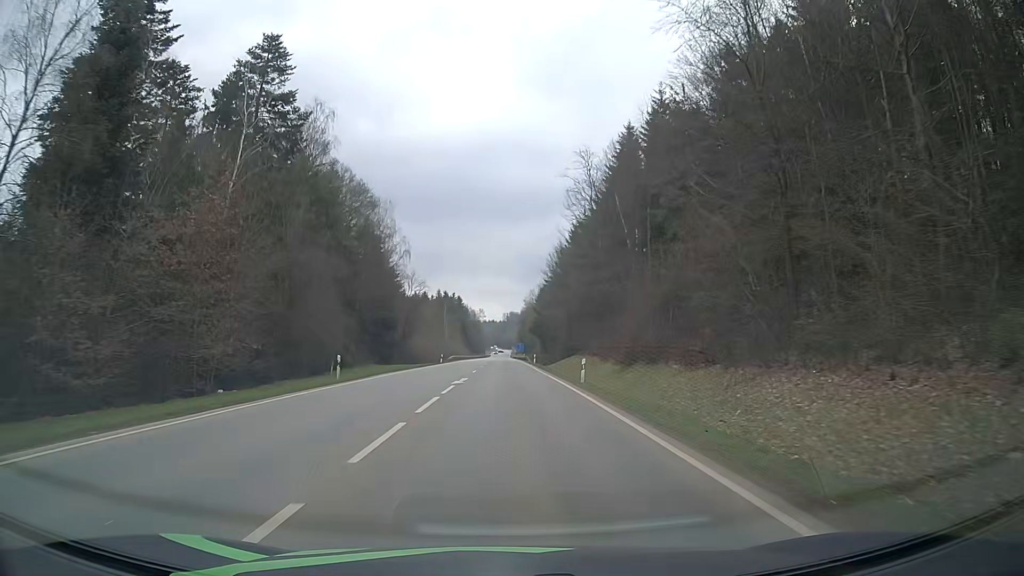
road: secondary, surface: asphalt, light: Day
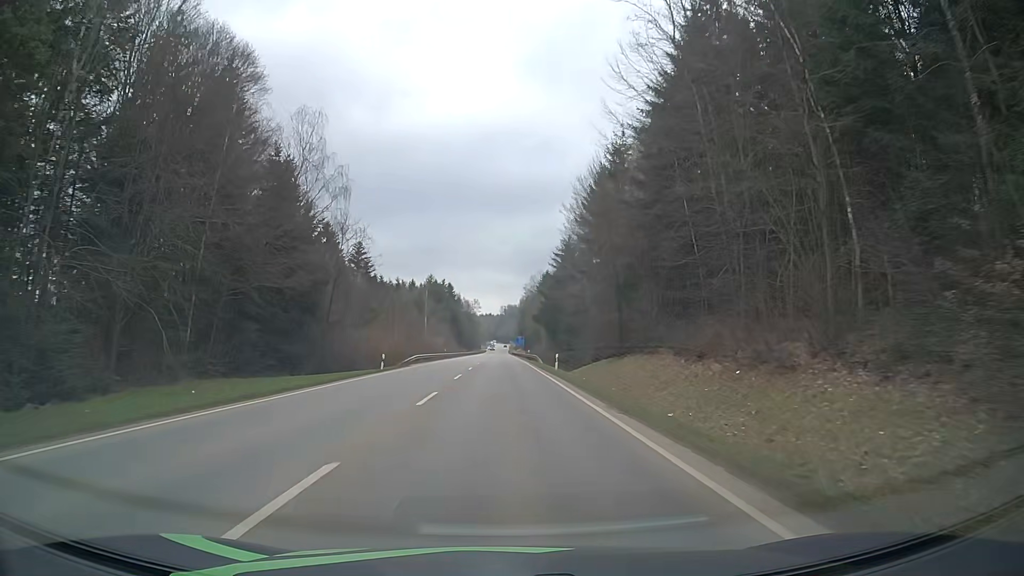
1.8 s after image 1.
(+0.3, +34.8) m; +1°
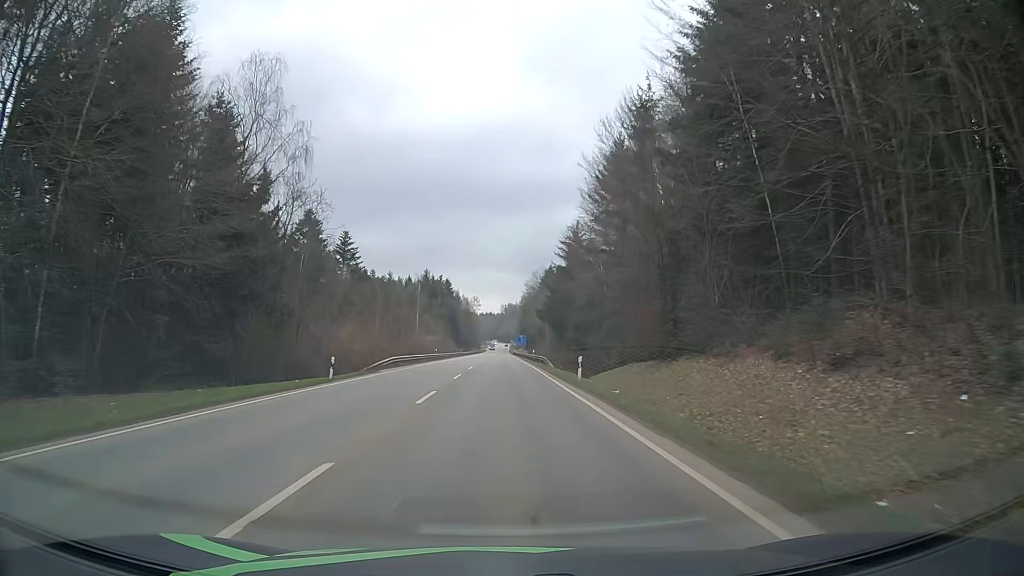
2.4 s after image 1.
(-0.1, +12.0) m; -1°
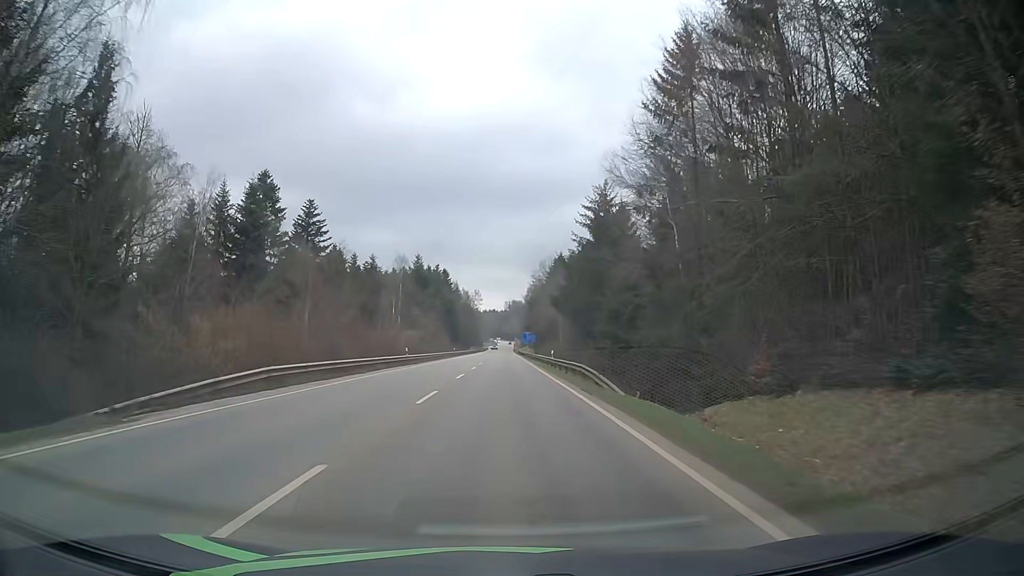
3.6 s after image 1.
(+0.1, +24.6) m; 0°
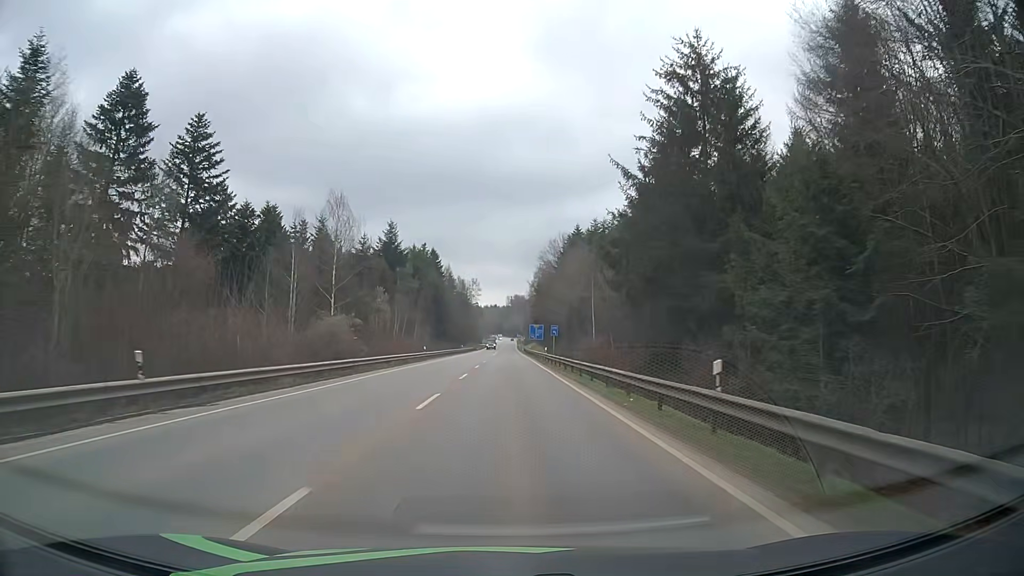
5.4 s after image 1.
(-0.2, +37.7) m; 0°
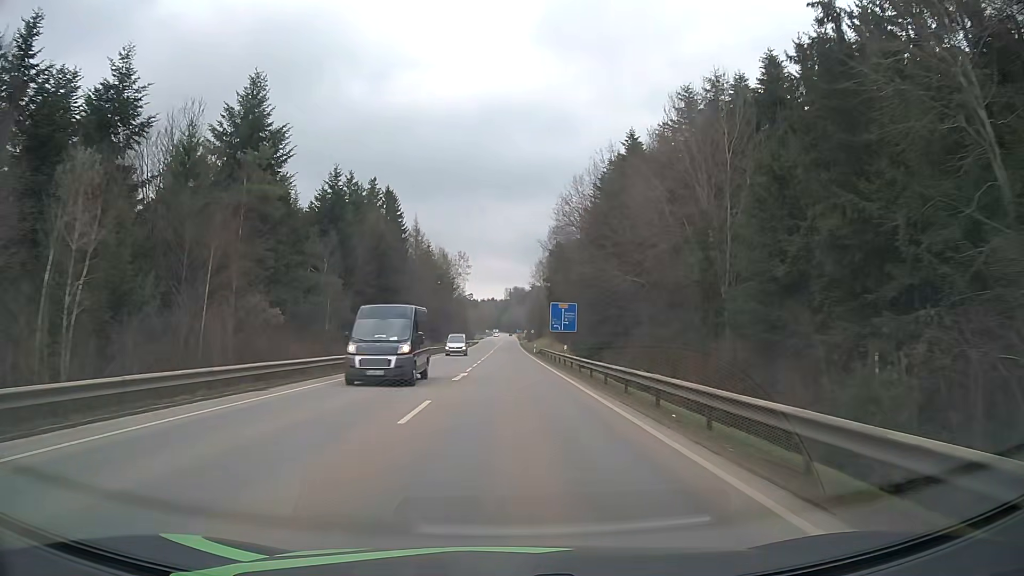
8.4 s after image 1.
(-0.3, +64.0) m; 0°
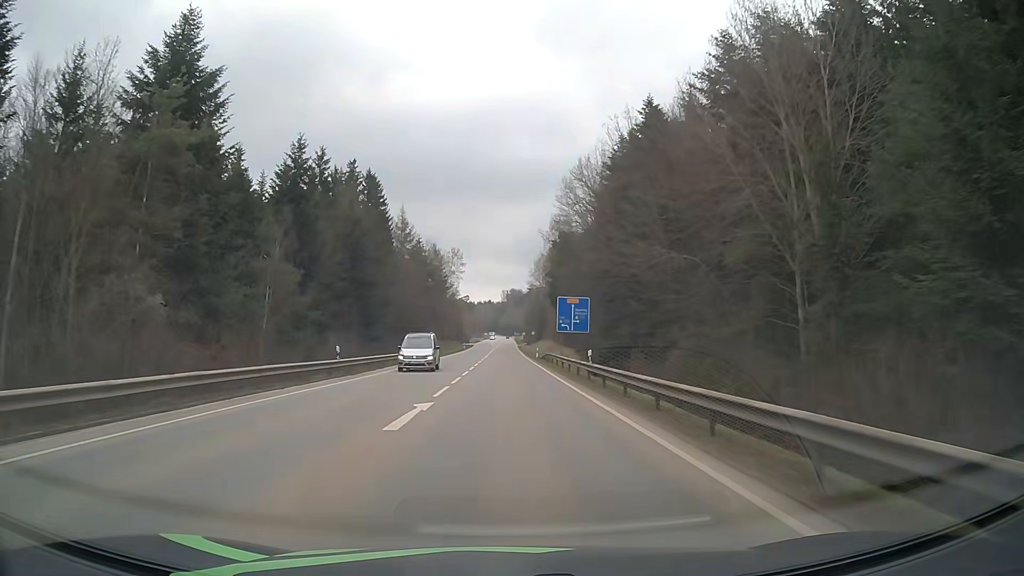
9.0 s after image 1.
(0.0, +12.4) m; 0°
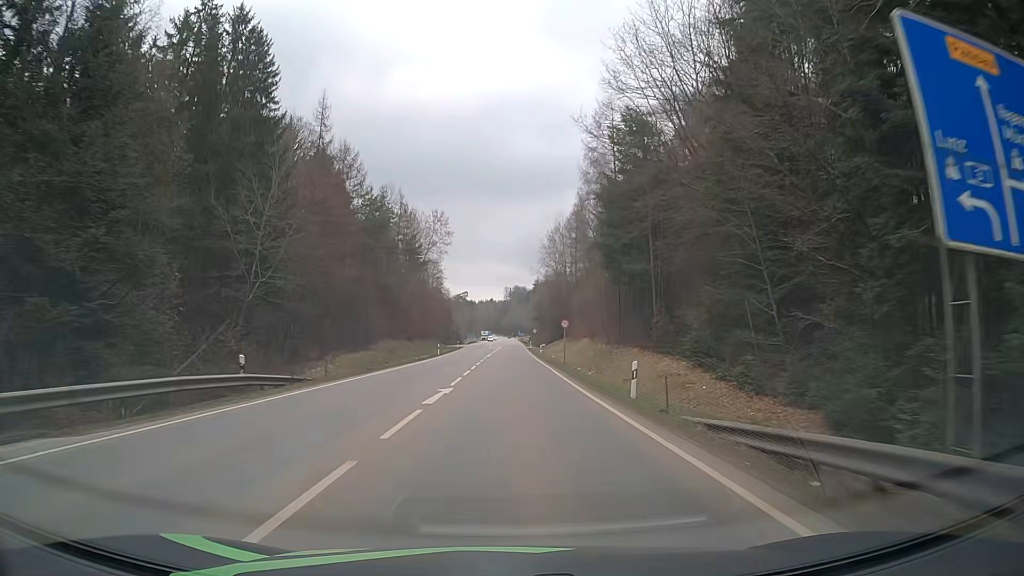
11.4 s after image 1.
(+0.1, +49.6) m; 0°
(0, +10) (0, +20) (0, +30) (0, +40) (0, +50) (0, +60) (0, +70) (+1, +80) (+1, +90) (+1, +100) m
